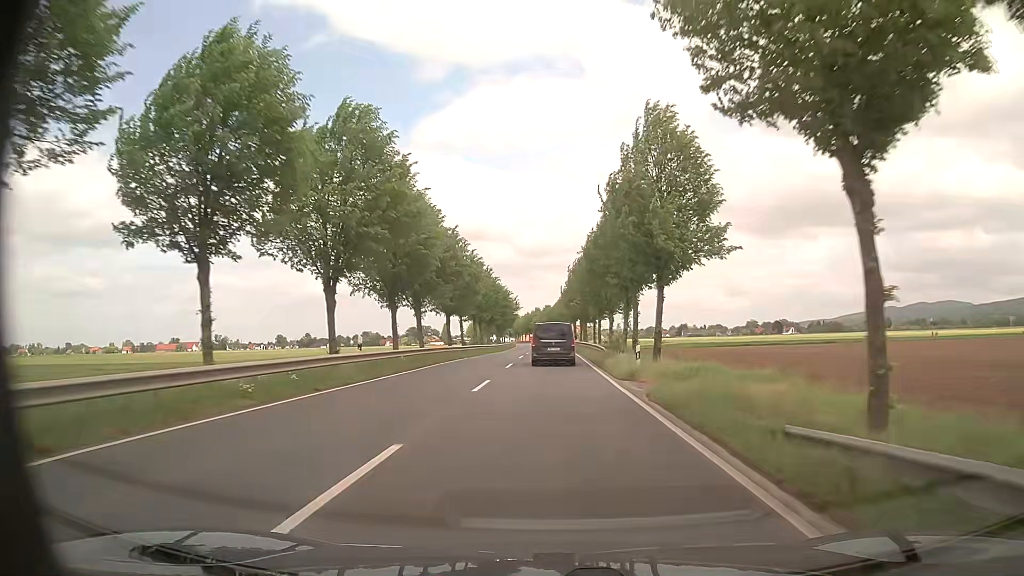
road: primary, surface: asphalt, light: Day
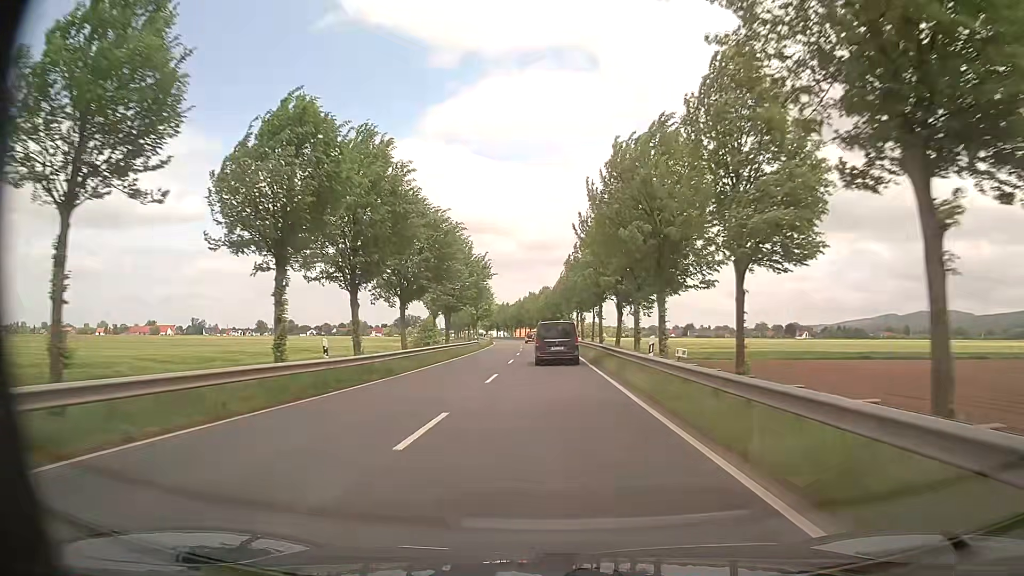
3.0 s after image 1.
(+0.5, +55.8) m; +1°
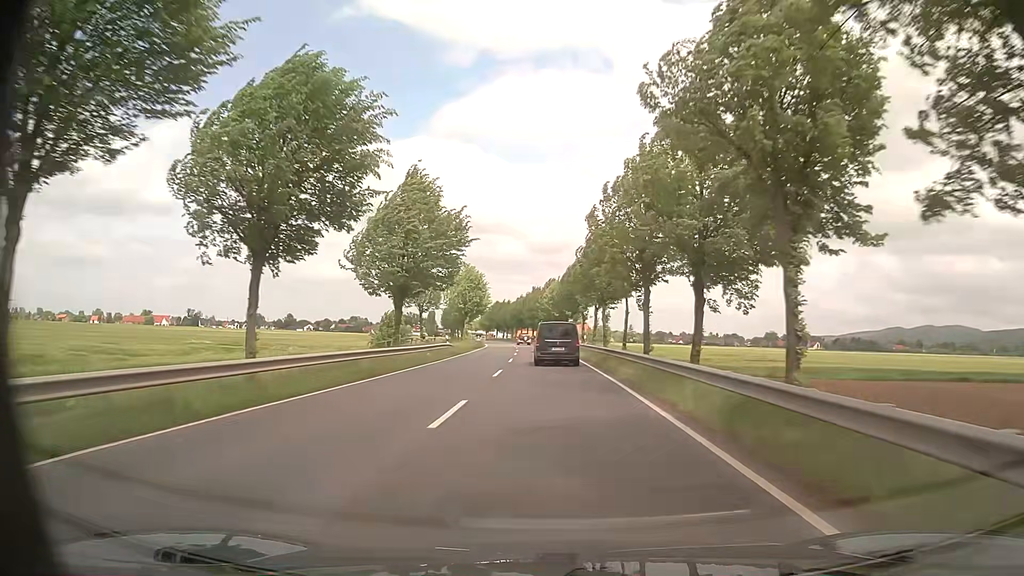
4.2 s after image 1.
(-0.2, +22.2) m; -1°
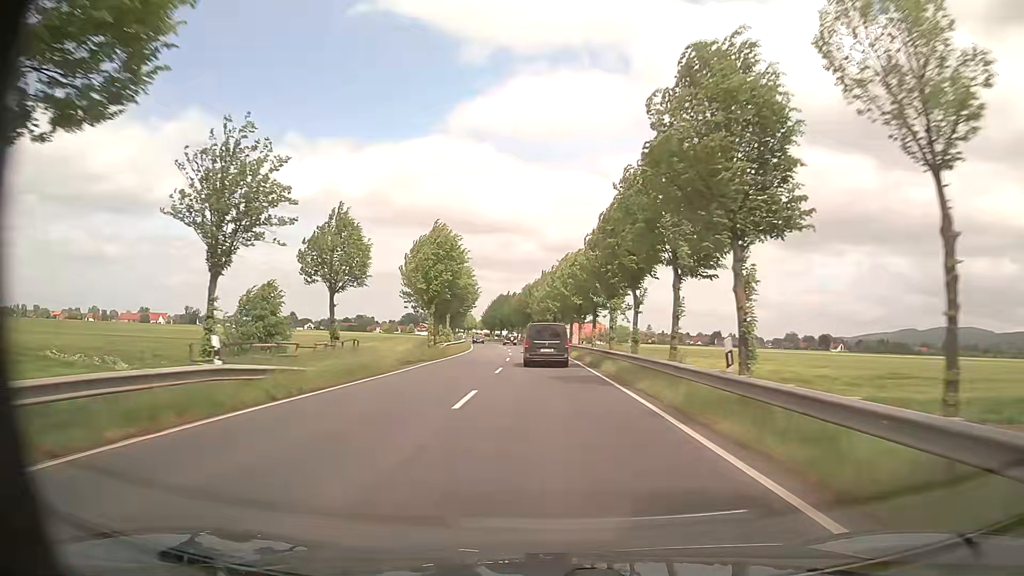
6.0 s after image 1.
(-0.2, +33.2) m; -1°
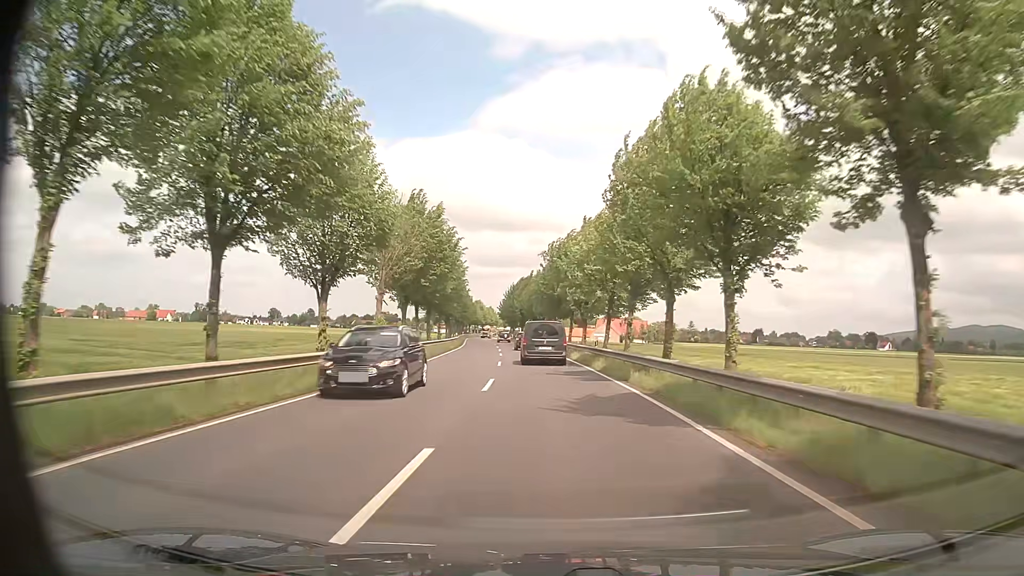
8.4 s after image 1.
(-1.2, +44.1) m; -2°
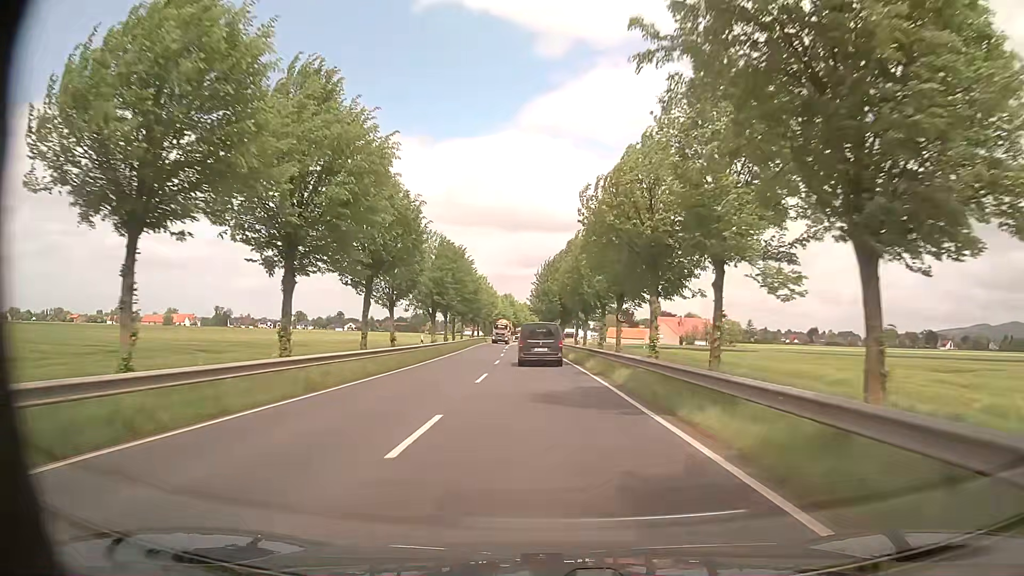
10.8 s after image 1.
(-1.7, +44.3) m; -4°
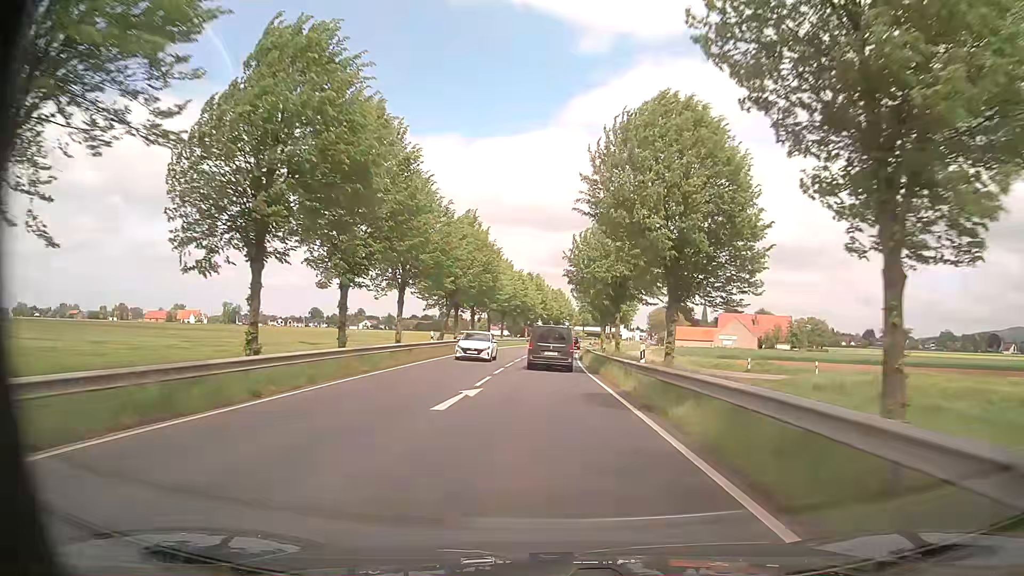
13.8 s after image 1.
(-1.4, +55.7) m; -3°
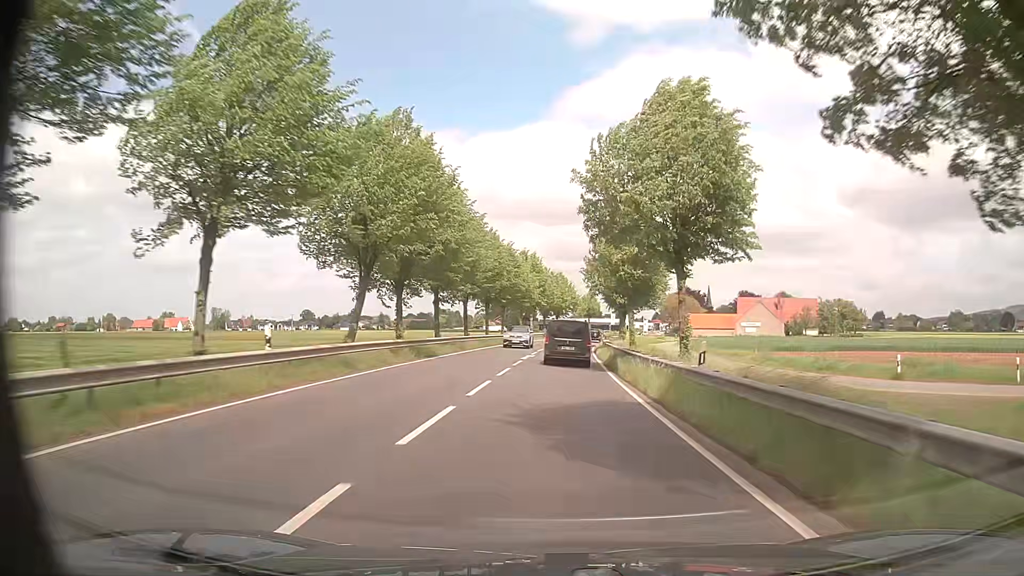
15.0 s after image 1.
(-0.1, +22.1) m; 0°
(0, +10) (0, +20) (+1, +30) (+1, +40) (+2, +50) (+2, +60) (+3, +70) (+4, +80) (+5, +90) (+7, +100) m
